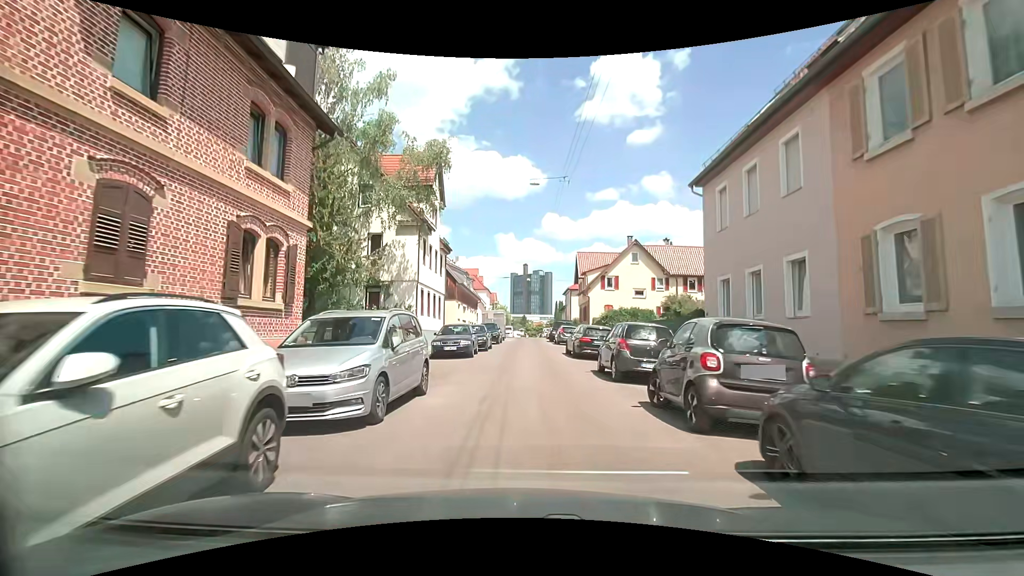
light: Day
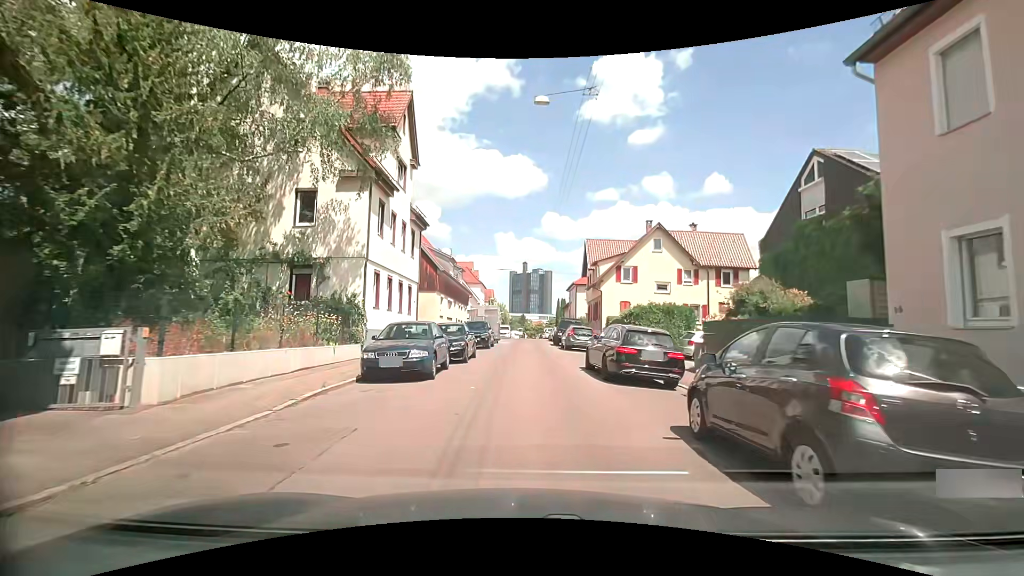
(+0.1, +8.6) m; +1°
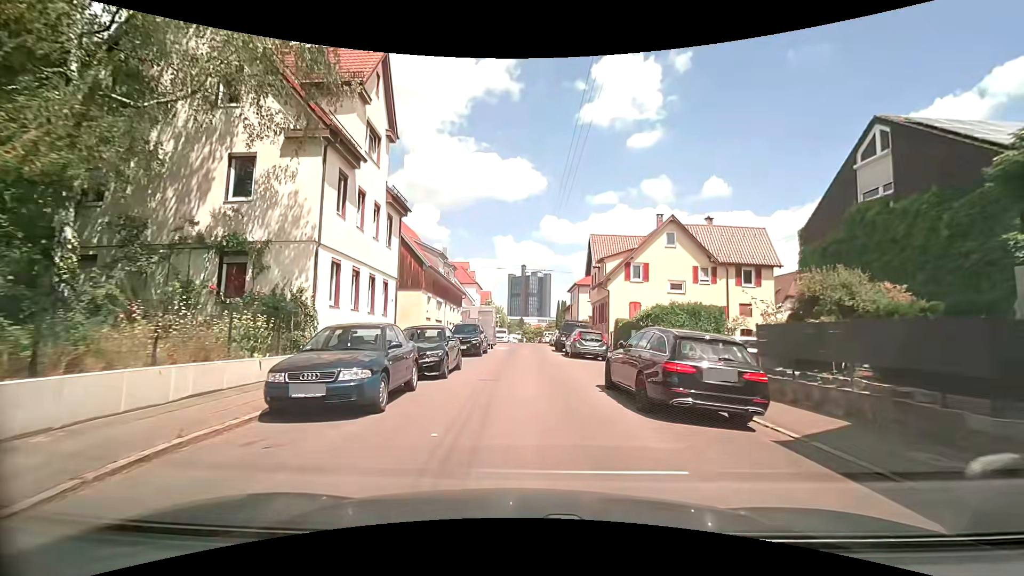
(0.0, +4.2) m; 0°
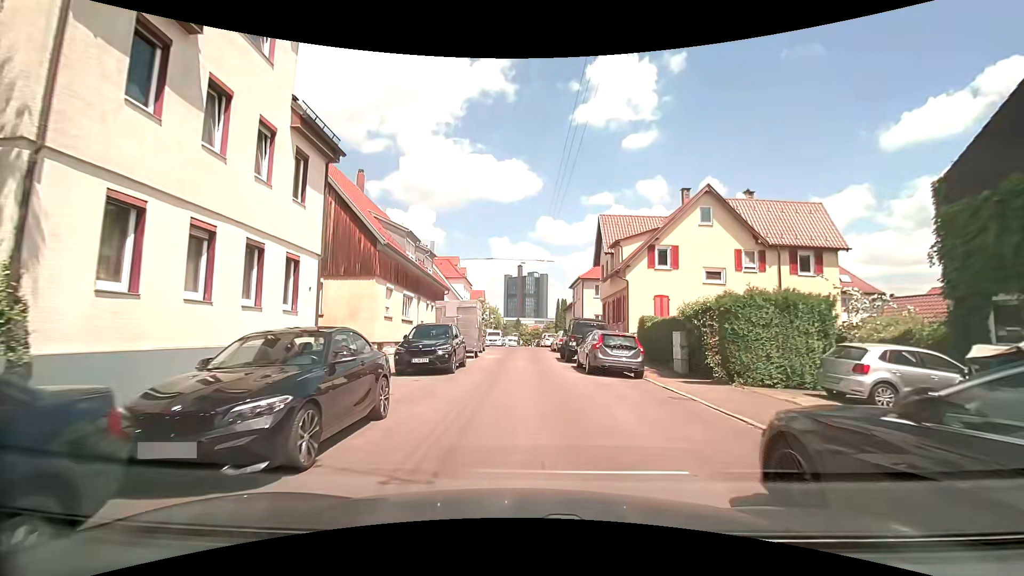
(+0.1, +8.2) m; +1°
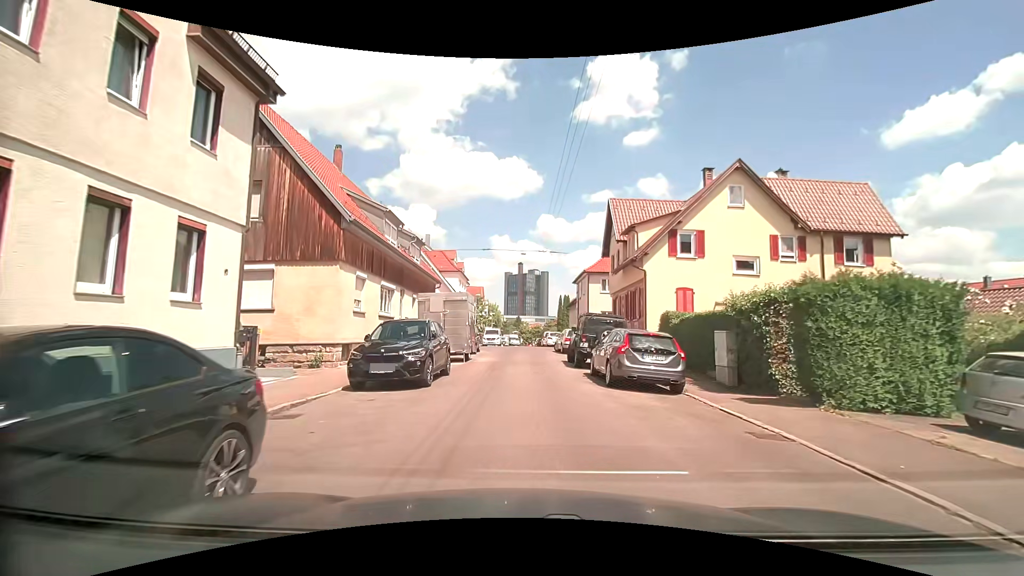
(0.0, +4.0) m; -1°
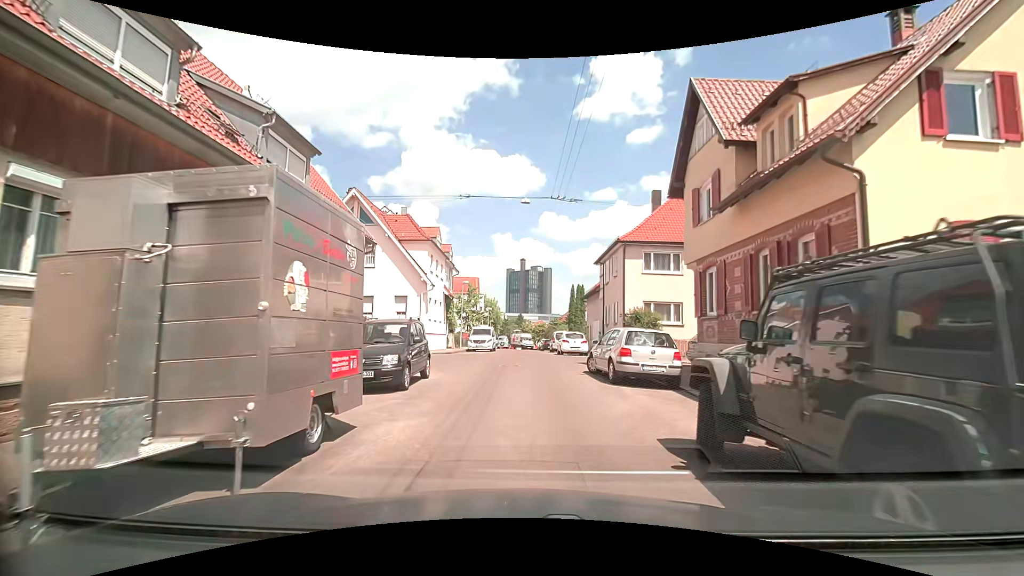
(0.0, +15.6) m; -1°
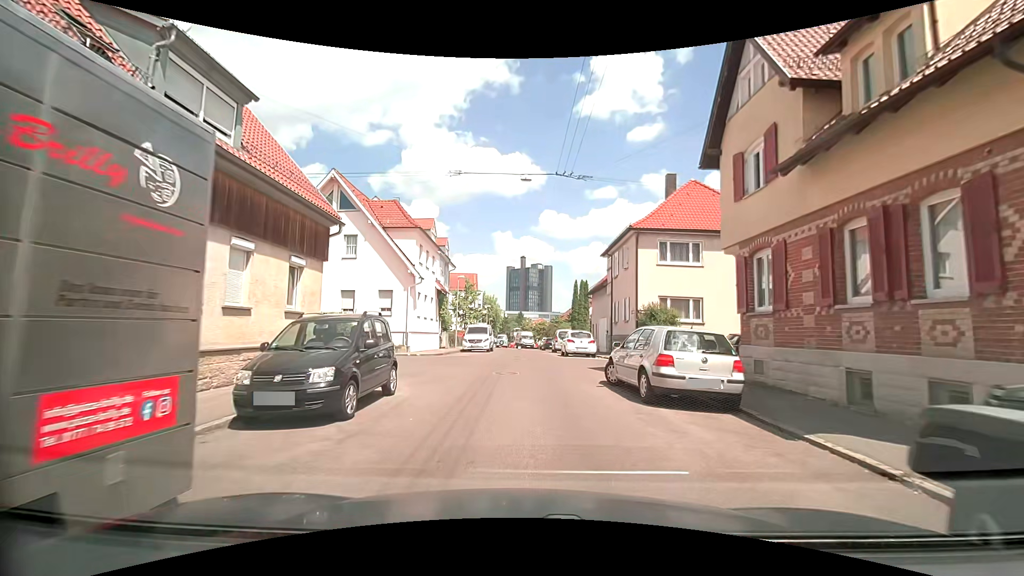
(0.0, +3.4) m; +1°
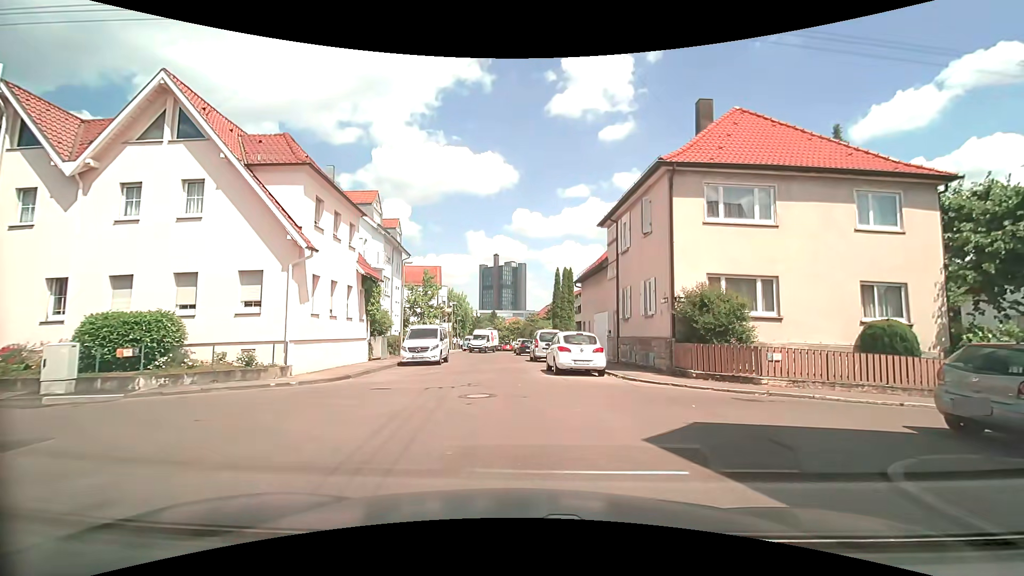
(+0.2, +10.6) m; +3°
